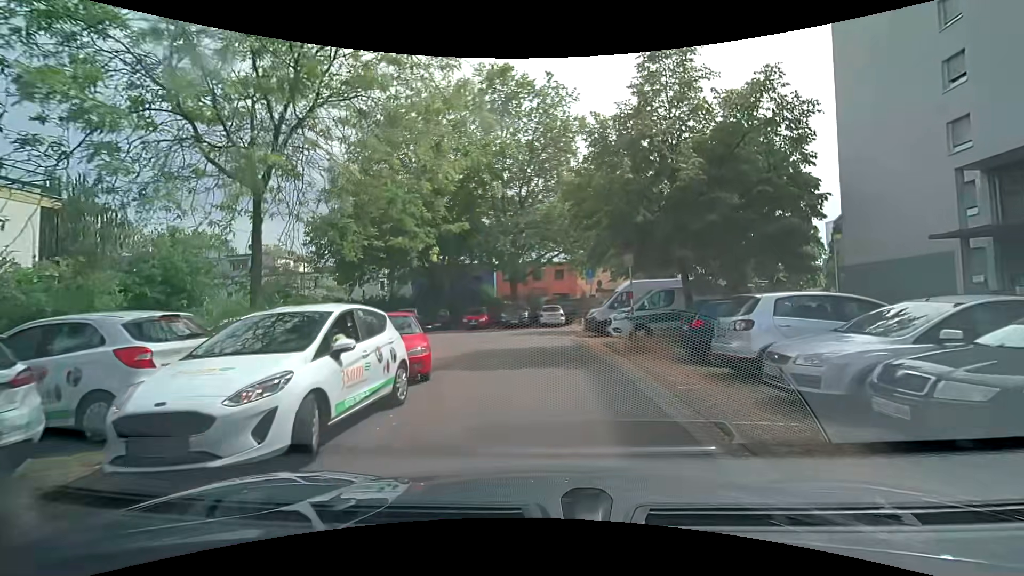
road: residential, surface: asphalt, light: Day
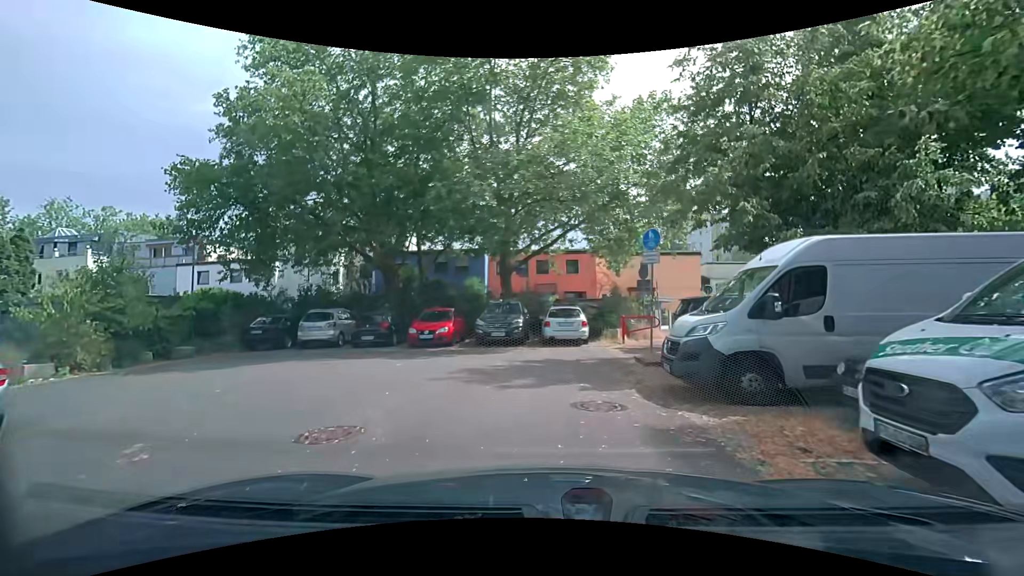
(-0.3, +14.1) m; -2°
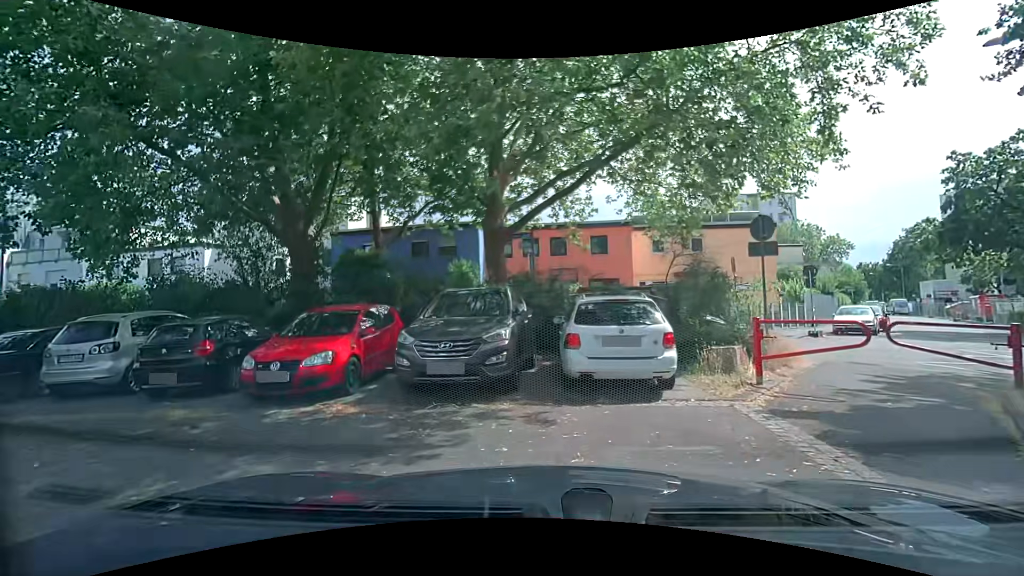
(0.0, +10.9) m; -2°
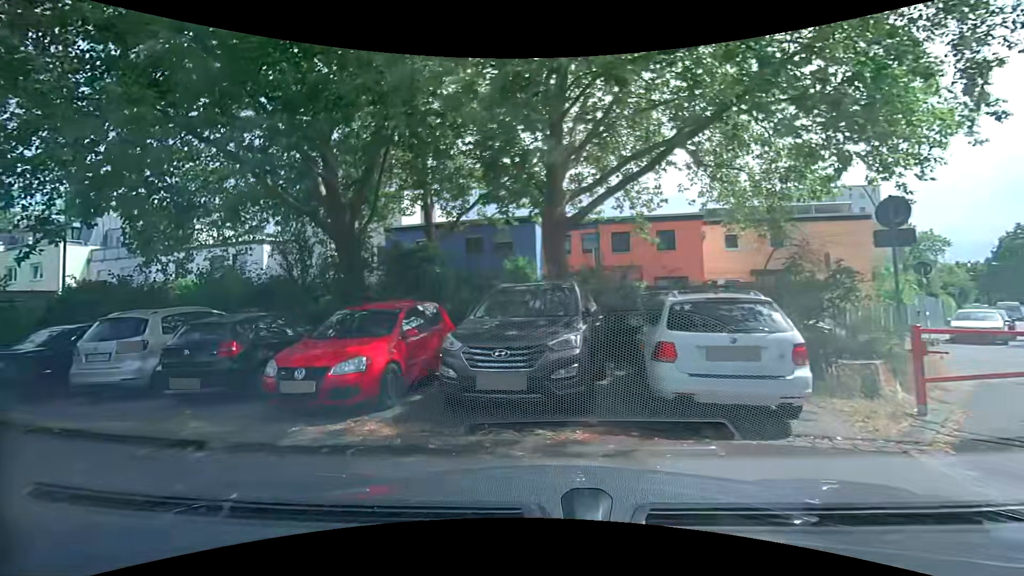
(0.0, +1.5) m; -6°
